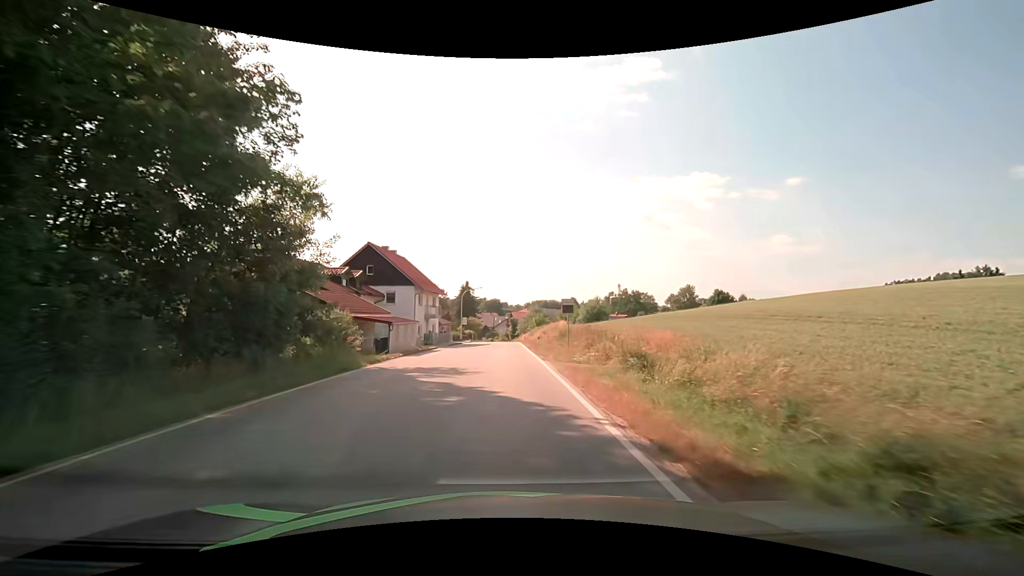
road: secondary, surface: asphalt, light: Day
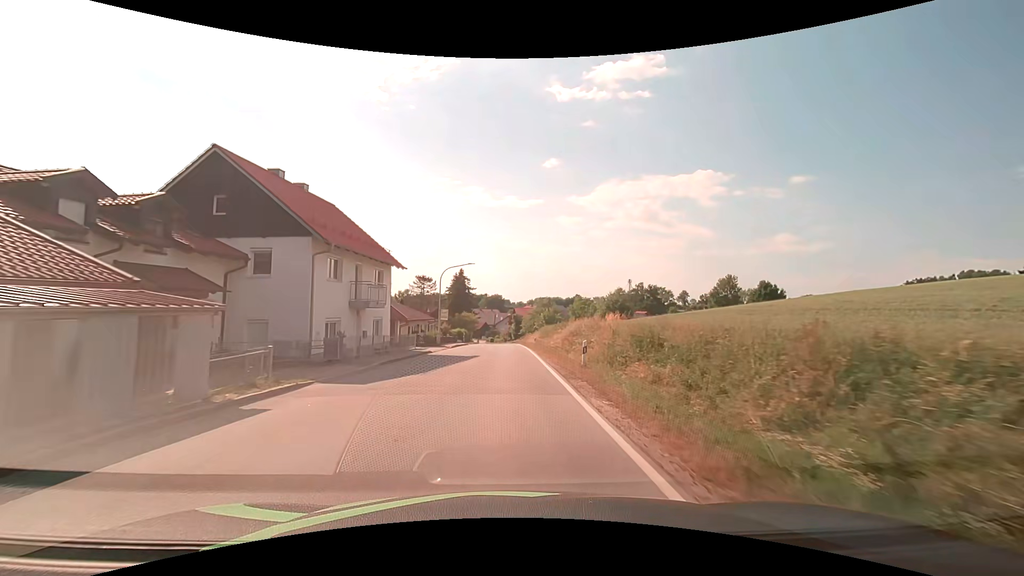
(0.0, +23.6) m; 0°
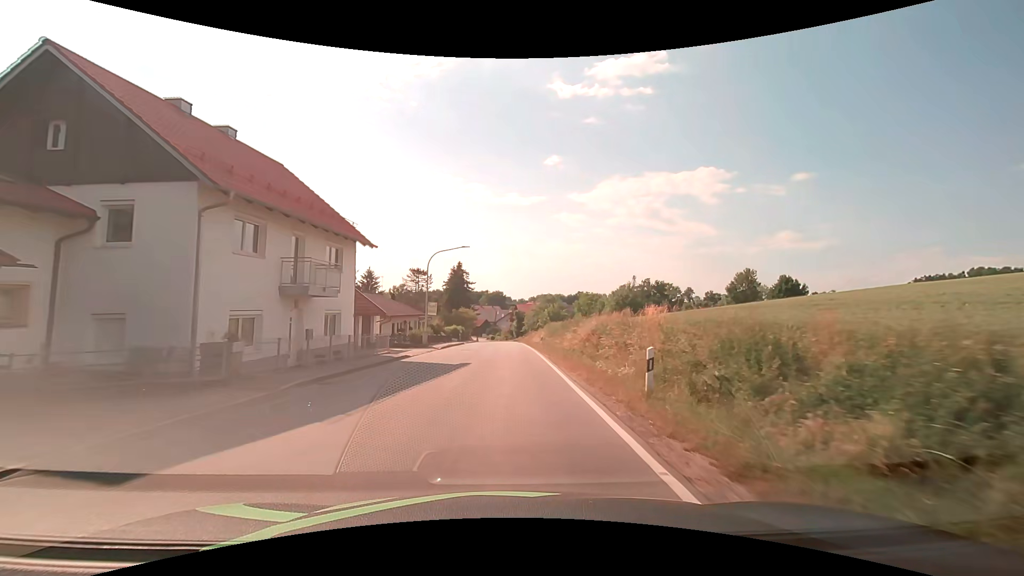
(0.0, +7.8) m; 0°
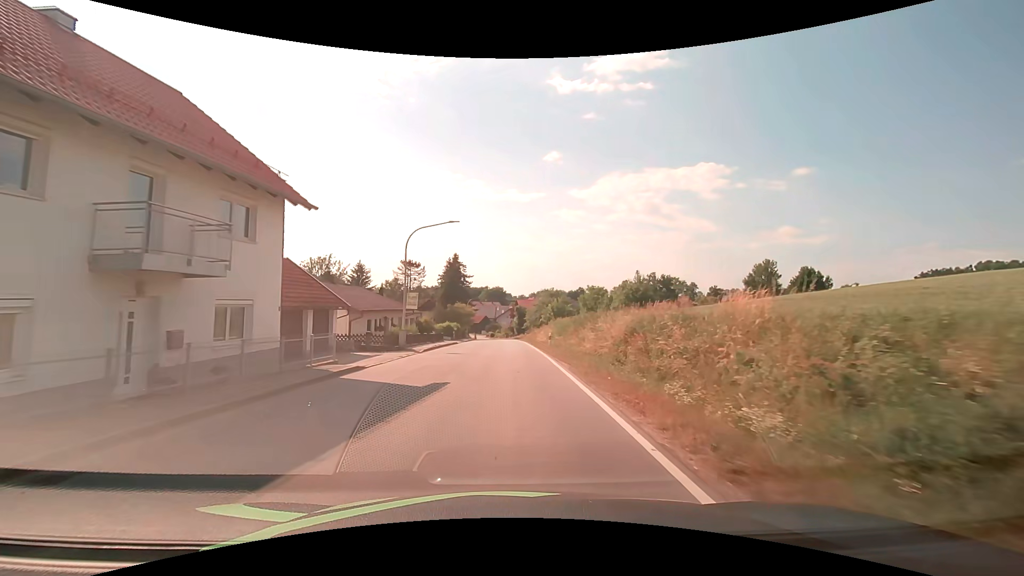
(0.0, +7.8) m; 0°
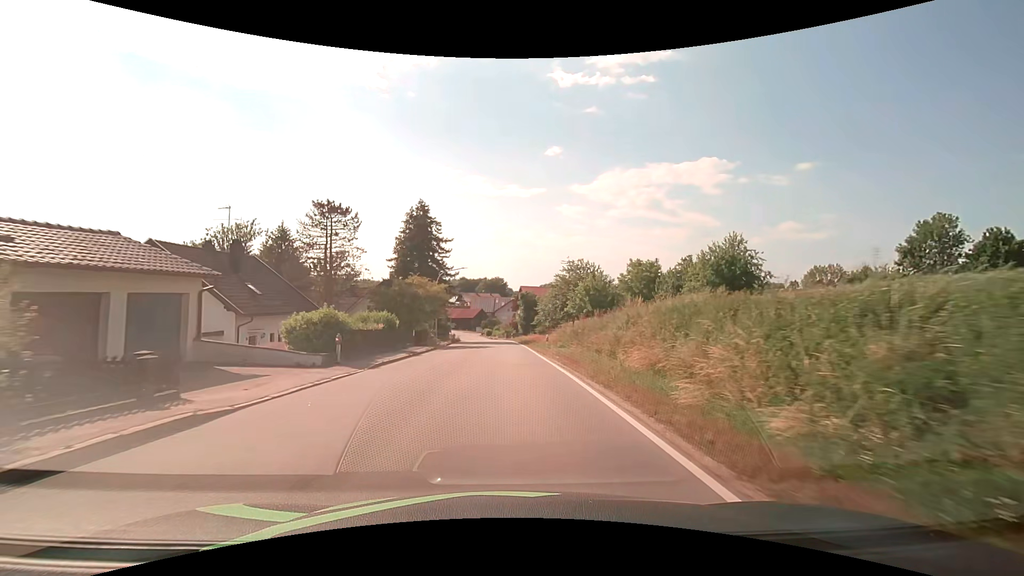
(-0.2, +38.7) m; -1°
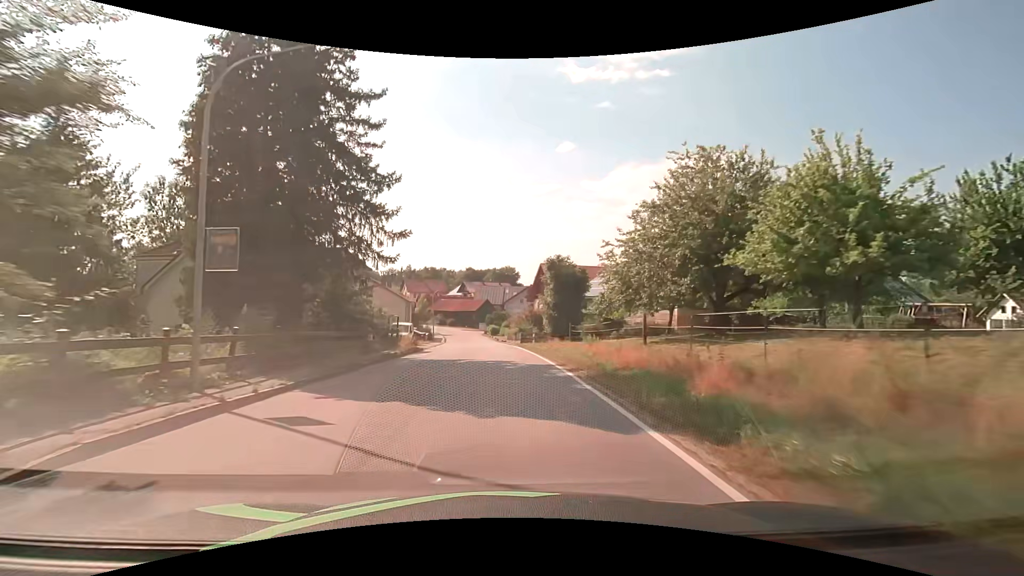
(-0.3, +38.6) m; -1°
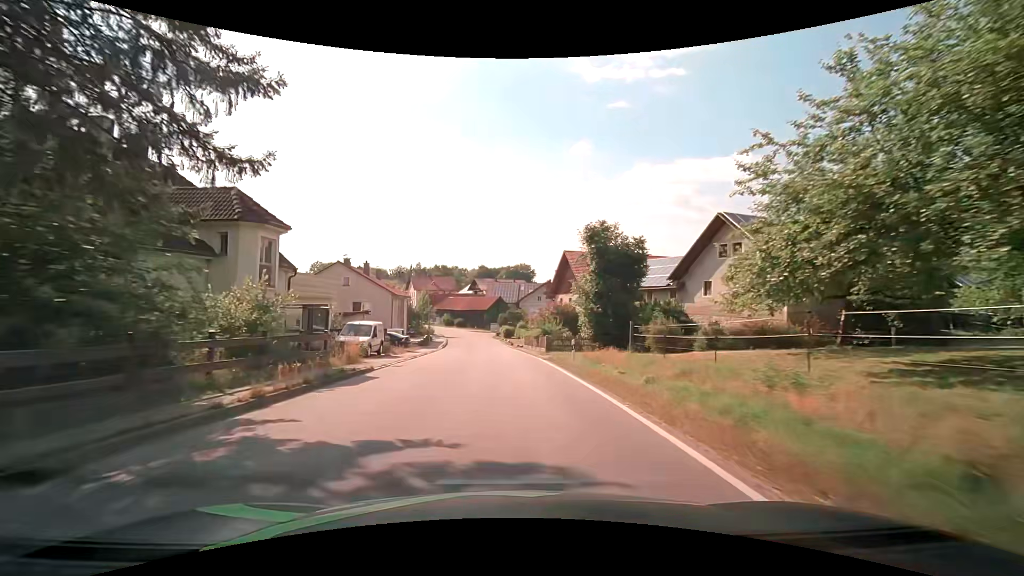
(-0.2, +15.3) m; -1°
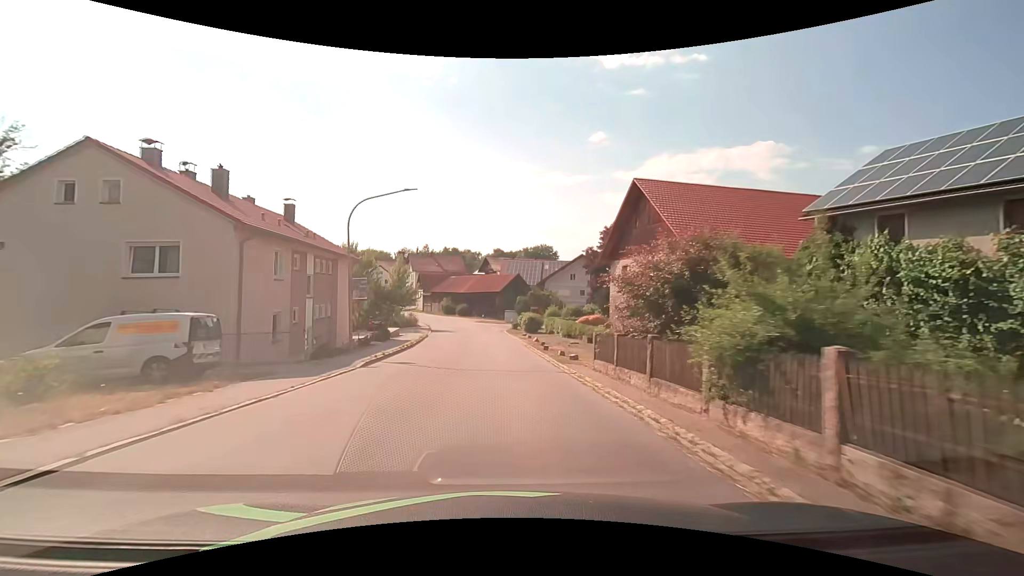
(-0.5, +30.6) m; -2°
(0, +10) (0, +20) (-1, +30) (-2, +40) (-2, +50) (+2, +59) (+11, +60) (+21, +59) (+31, +58) (+41, +57) m
